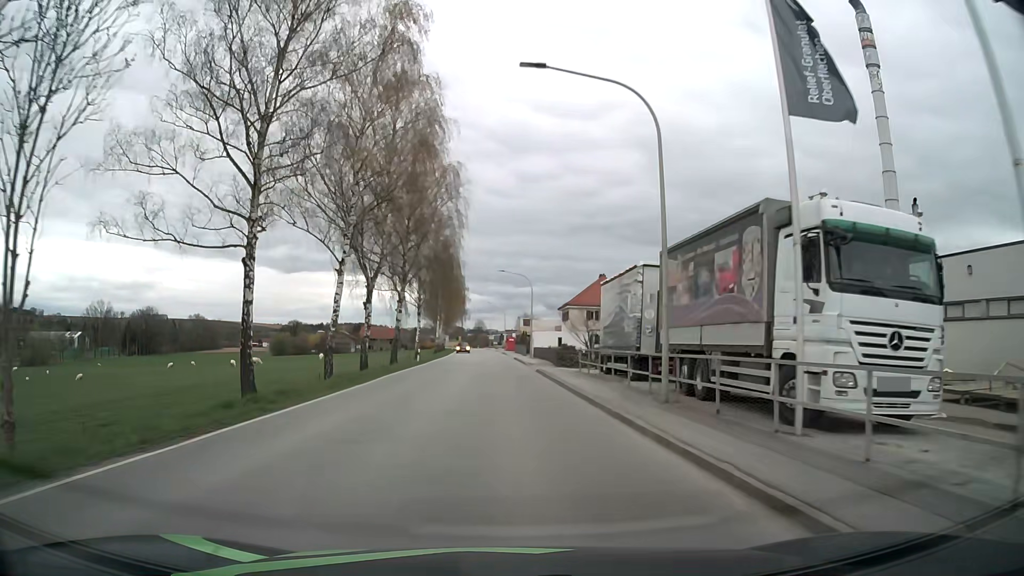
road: secondary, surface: asphalt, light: Day
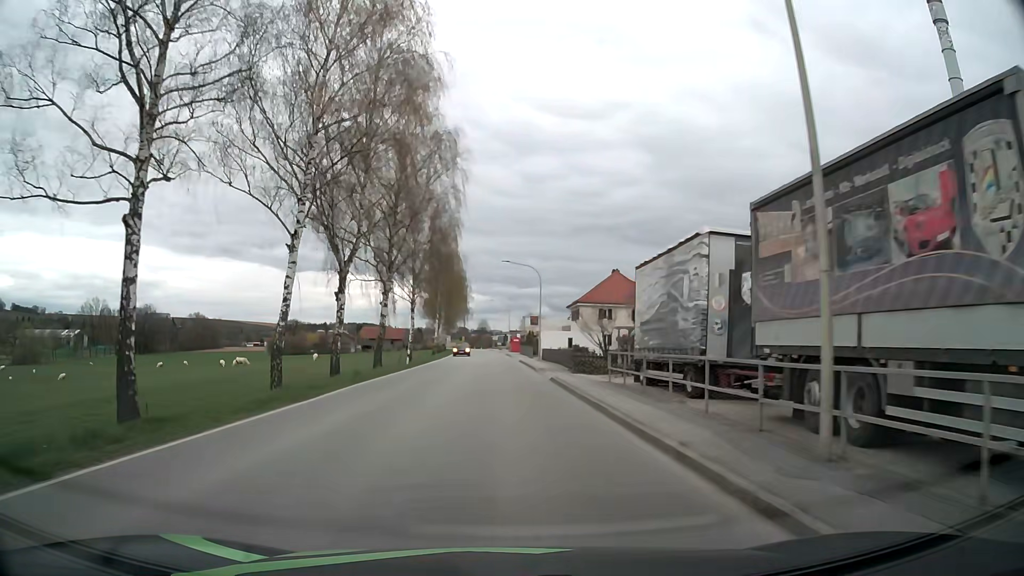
(0.0, +7.2) m; 0°
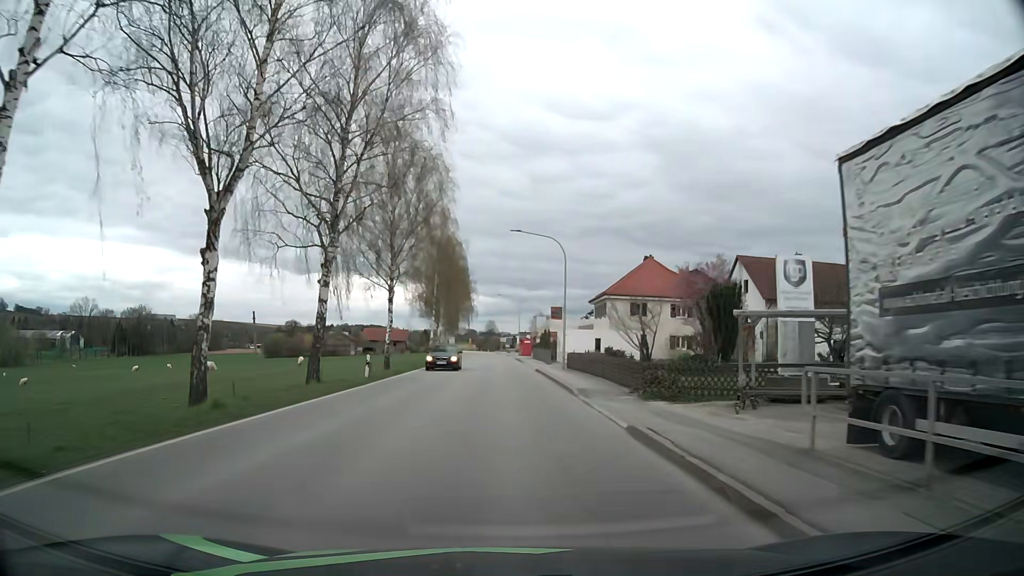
(-0.1, +14.4) m; 0°
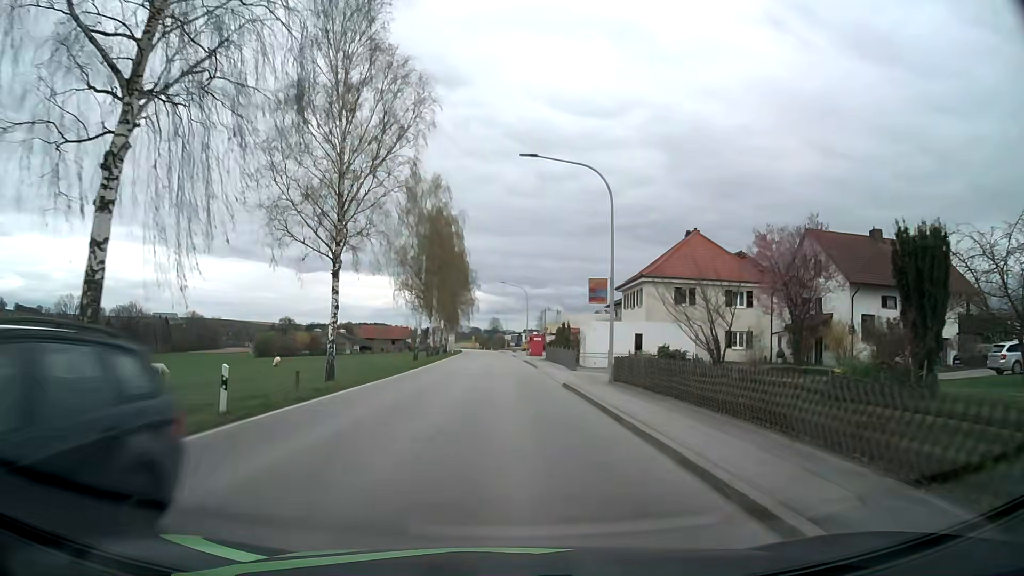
(-0.1, +14.5) m; 0°
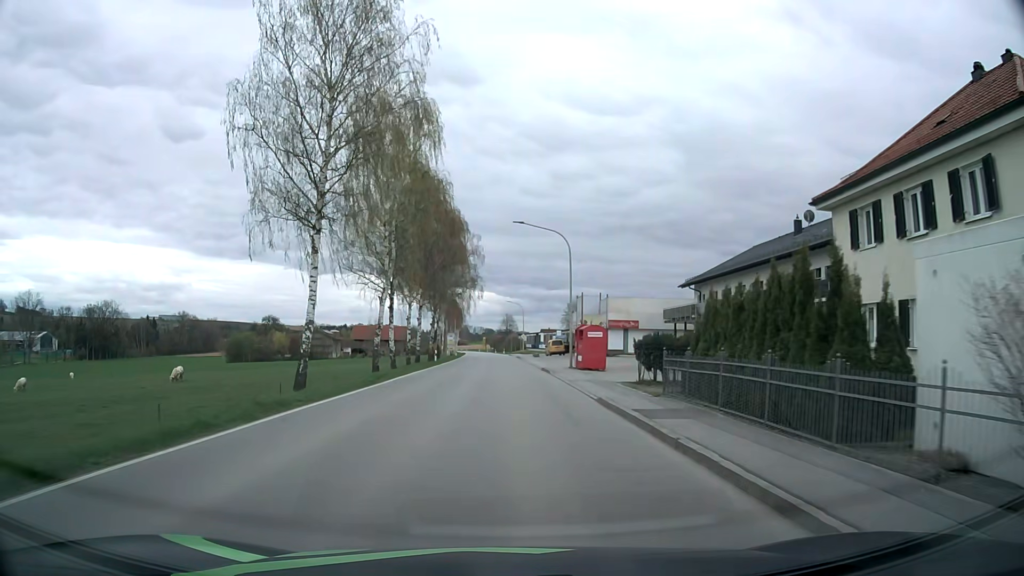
(-0.6, +36.0) m; -1°
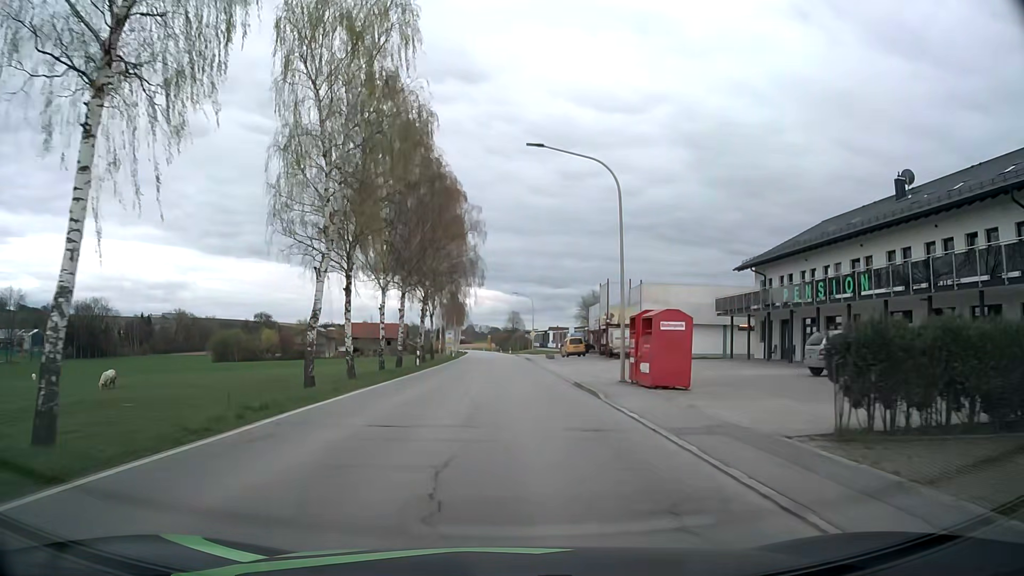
(-0.1, +14.1) m; -1°
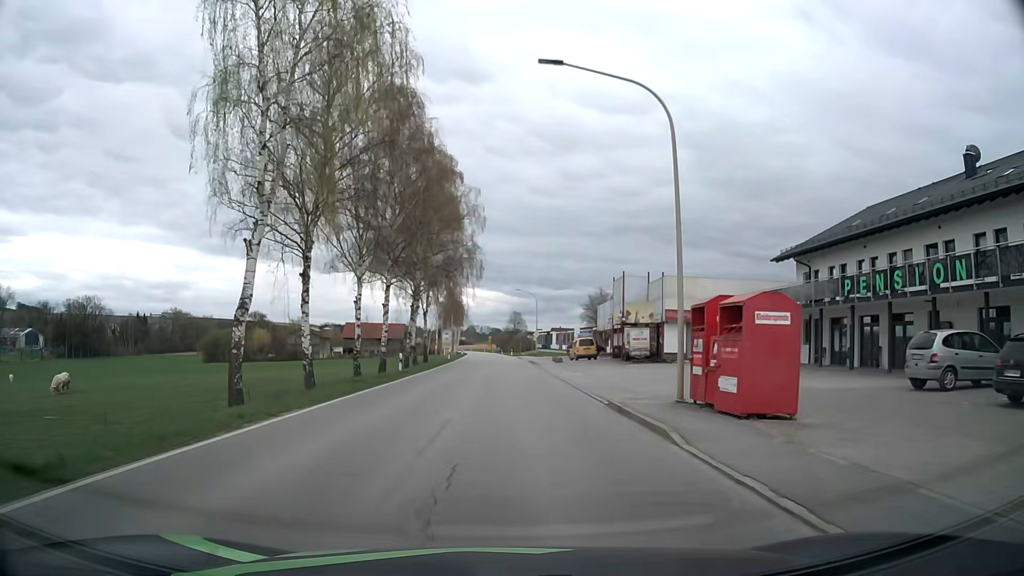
(0.0, +7.0) m; 0°
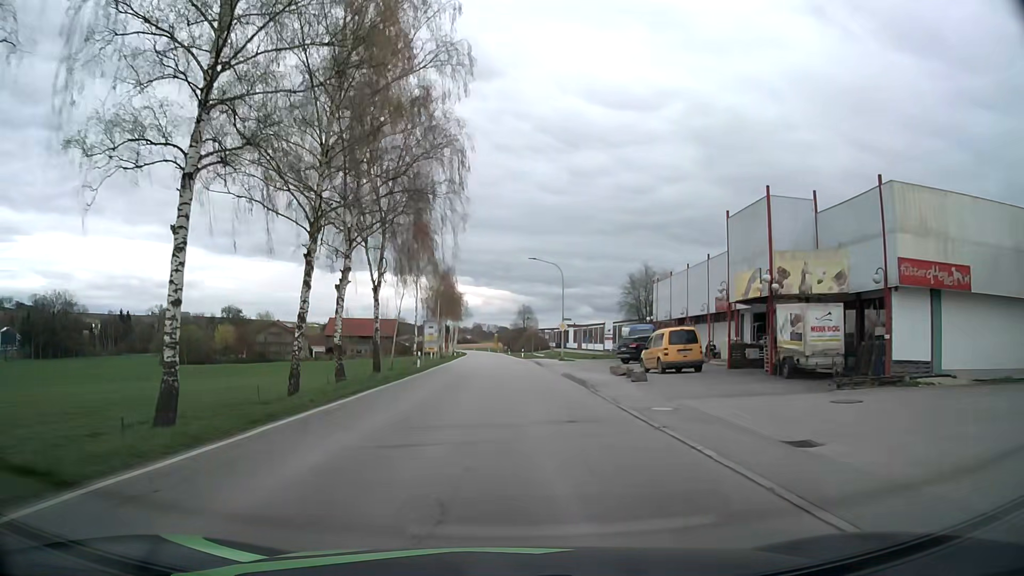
(-0.1, +28.1) m; 0°
(0, +10) (0, +20) (0, +30) (0, +40) (0, +50) (0, +60) (0, +70) (-1, +80) (-1, +90) (-2, +100) m
